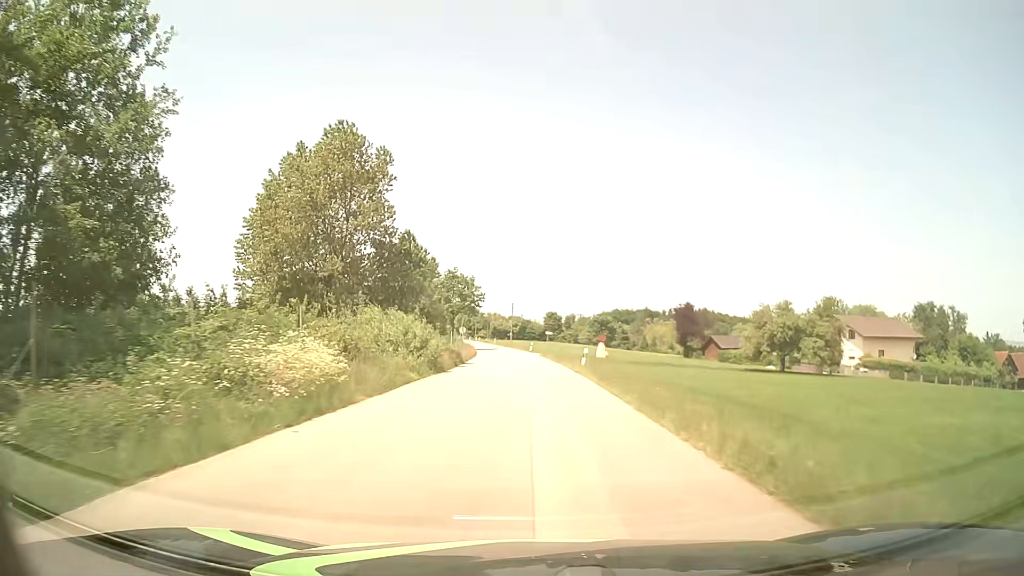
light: Day
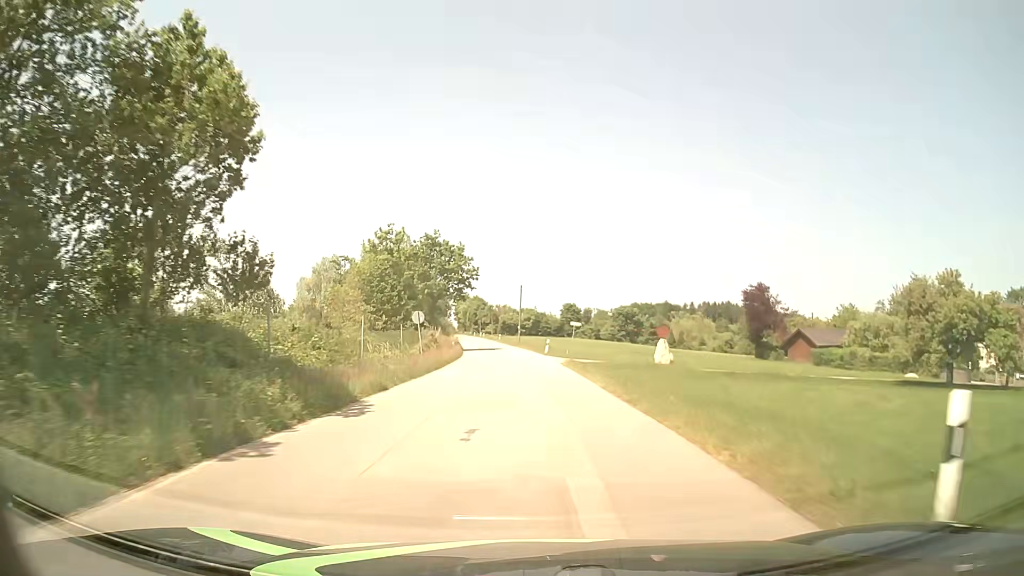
(-0.4, +28.1) m; -2°
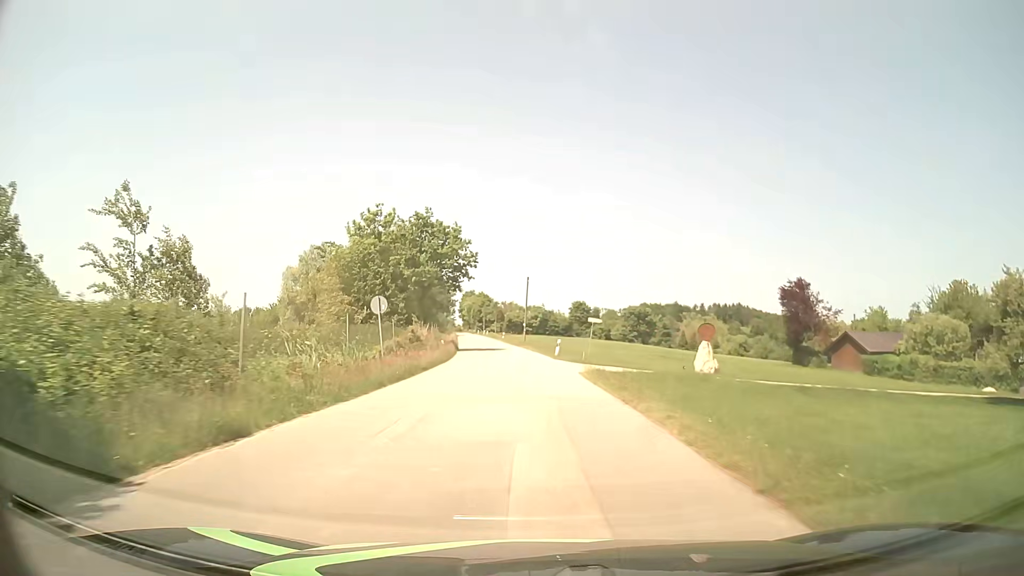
(-0.1, +9.4) m; -1°
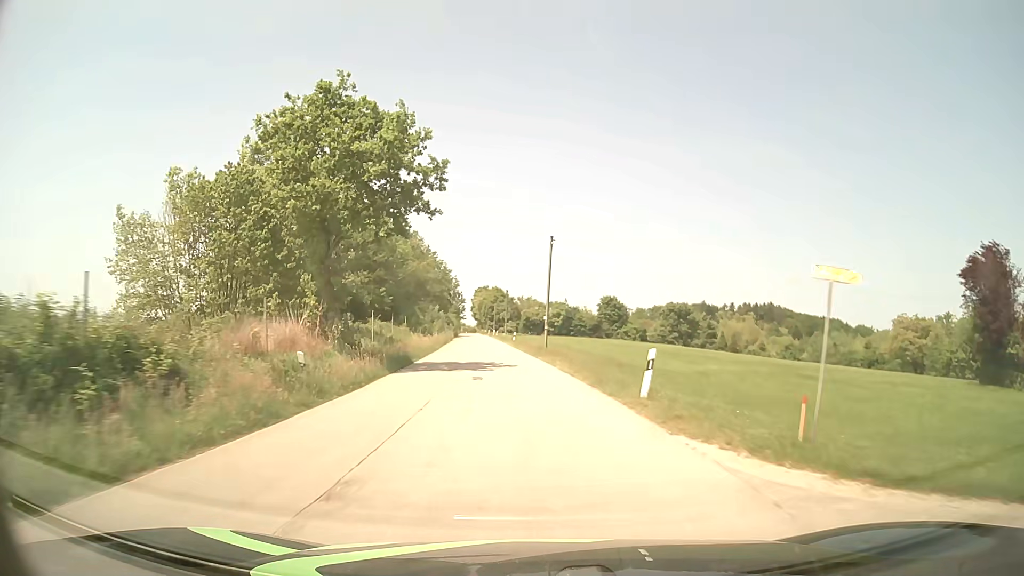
(-0.3, +28.2) m; -1°
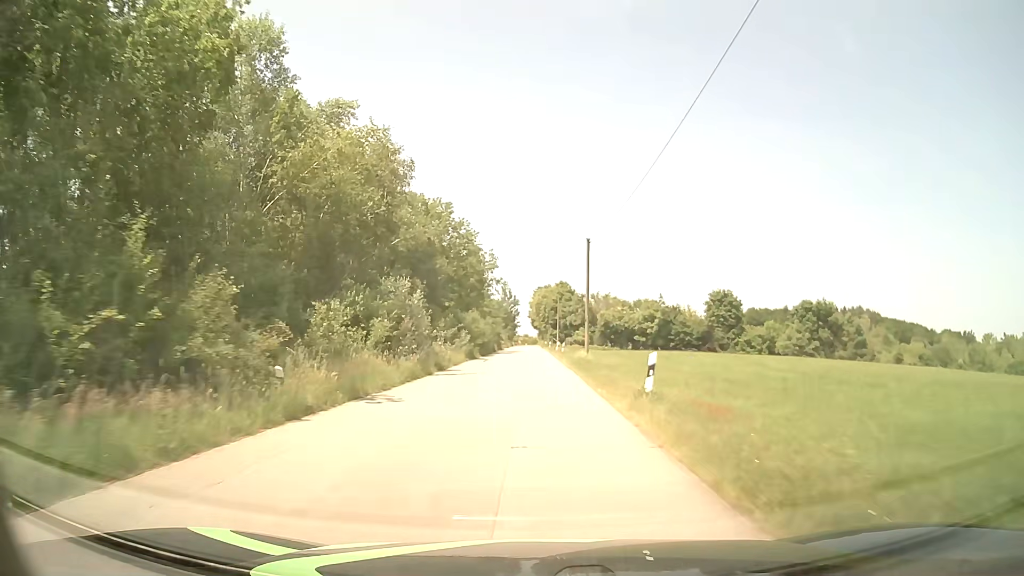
(-2.5, +47.6) m; -5°
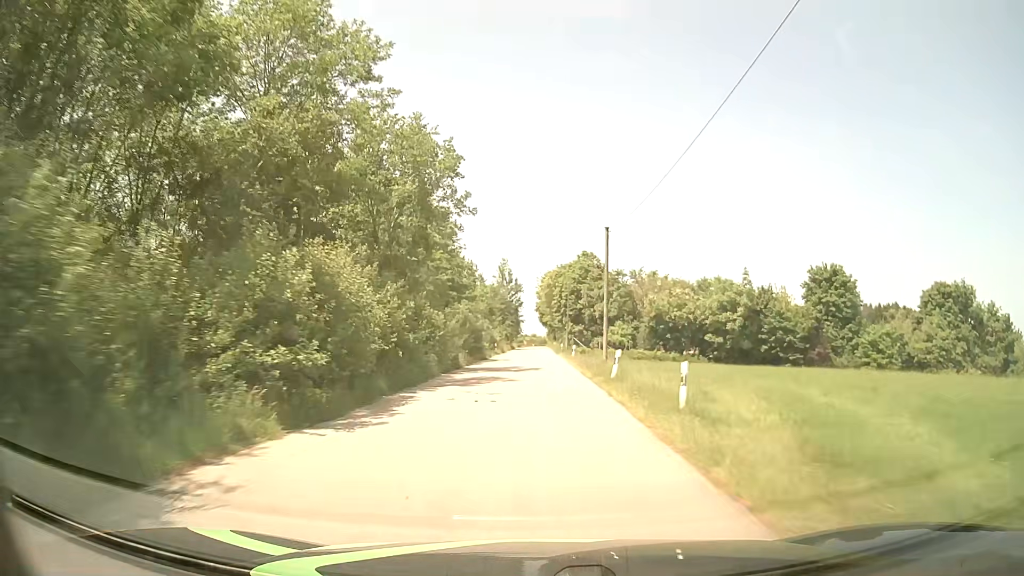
(-0.3, +39.2) m; -1°
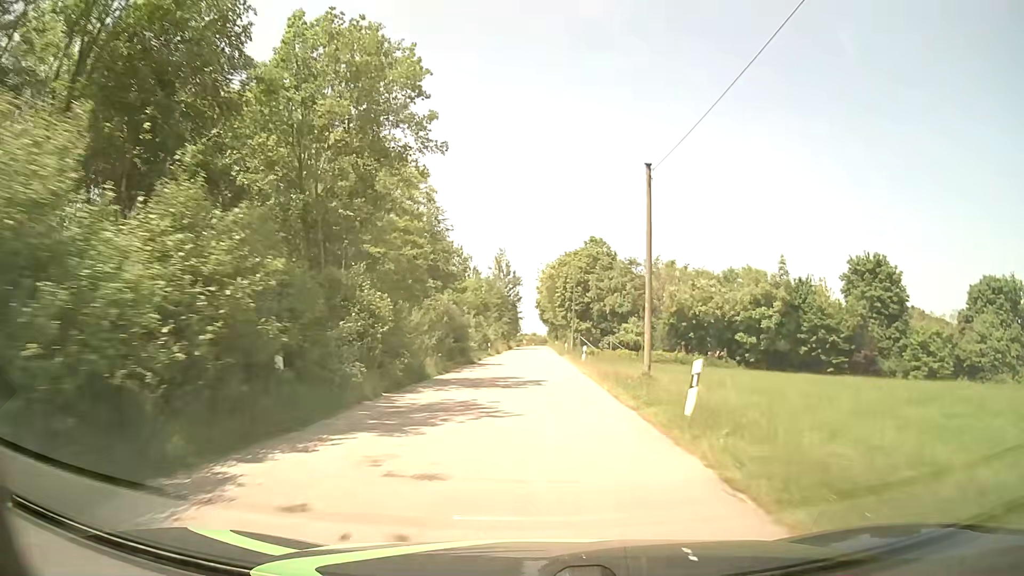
(+0.1, +9.9) m; 0°
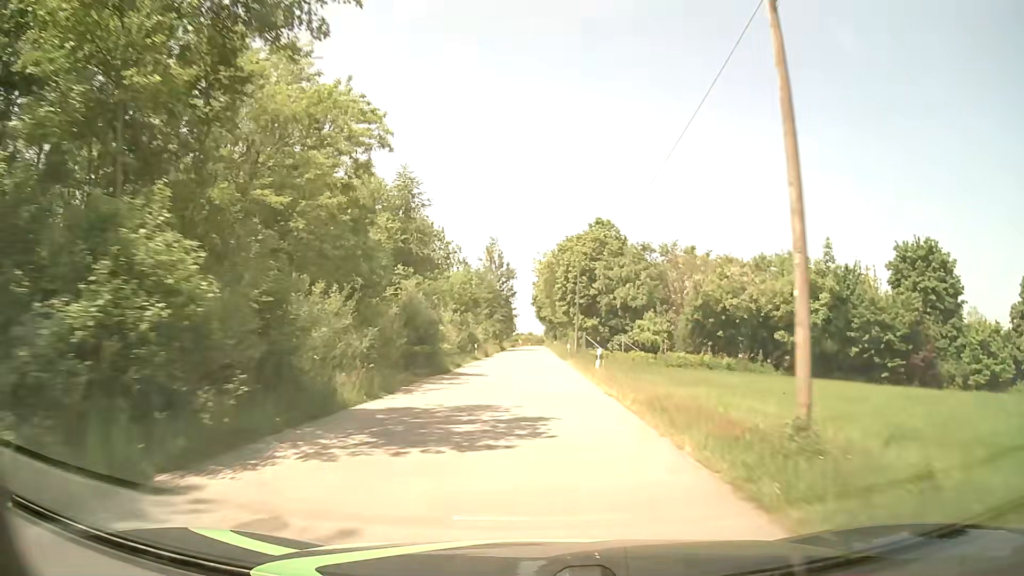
(0.0, +9.9) m; 0°
